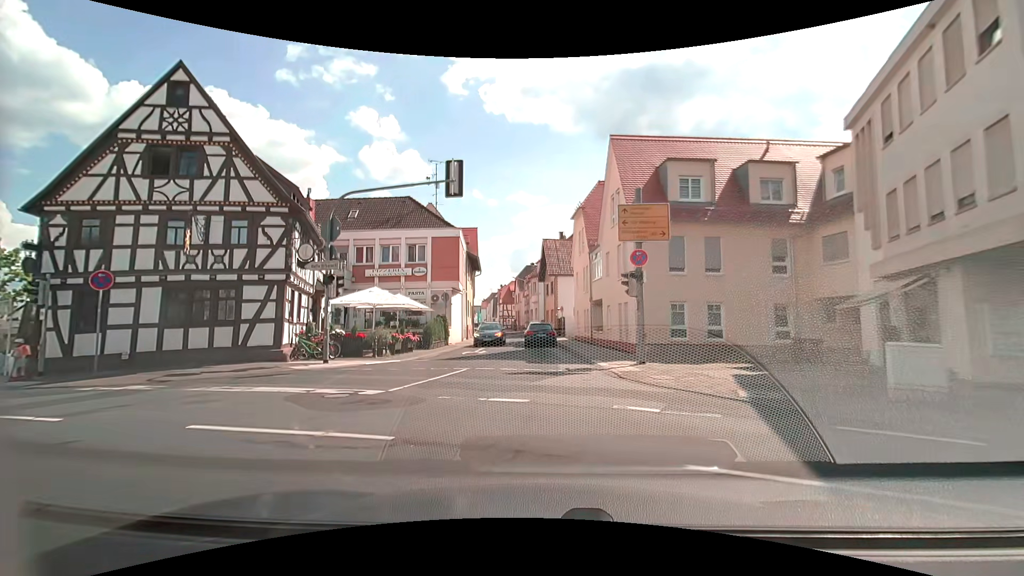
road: secondary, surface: asphalt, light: Day
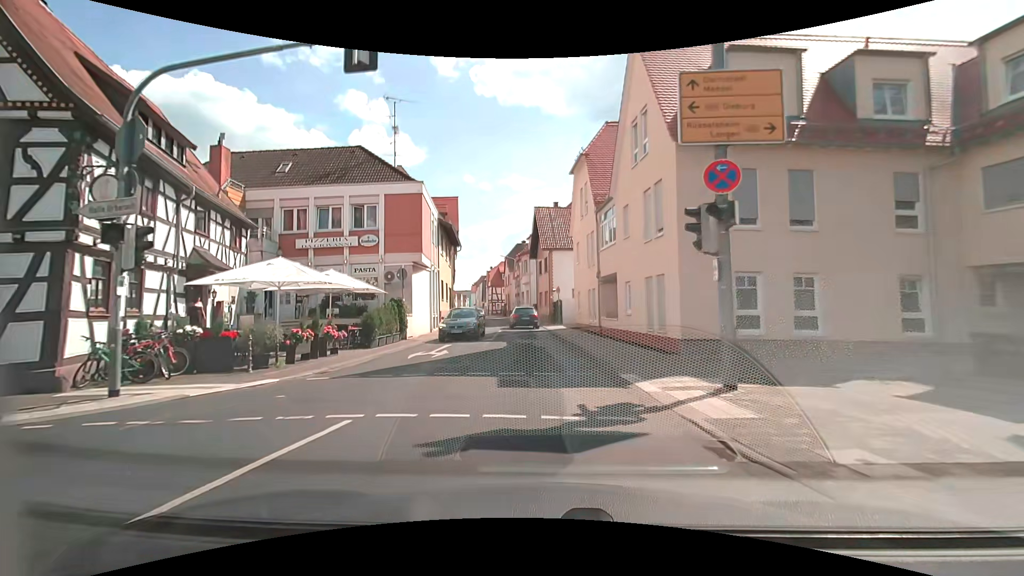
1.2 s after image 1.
(0.0, +8.4) m; +1°
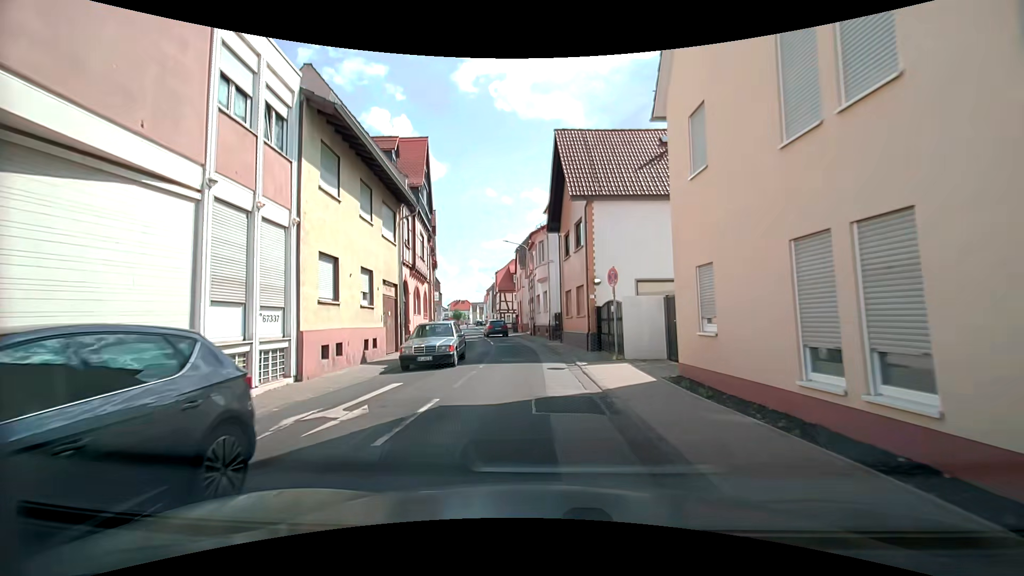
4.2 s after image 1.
(-0.3, +21.1) m; -3°
(0, +10) (-1, +20) (-2, +30) (-3, +40) (-4, +50) (-6, +60) (-8, +69) (-10, +79) (-11, +89) (-13, +99) m
